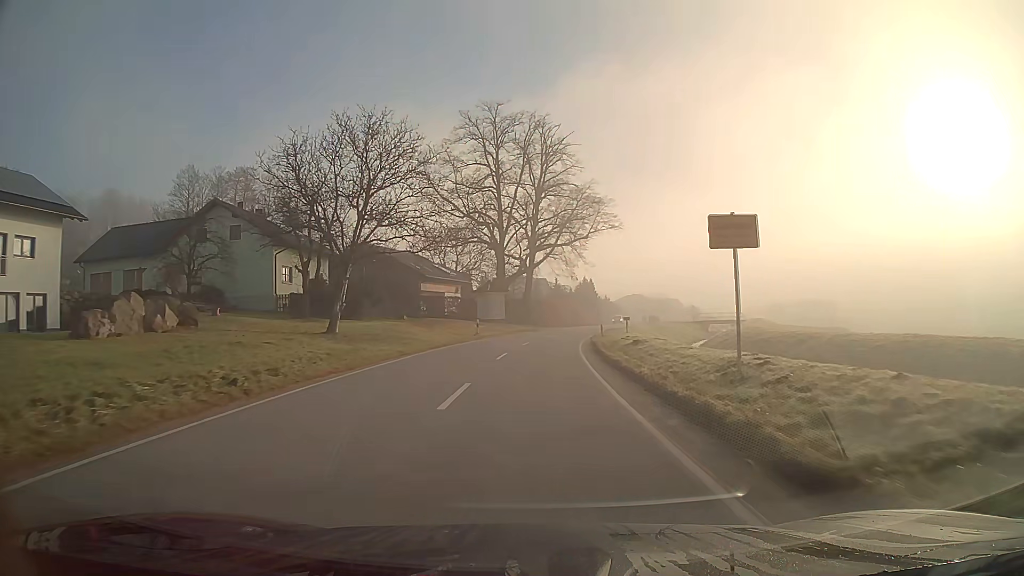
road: secondary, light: Day
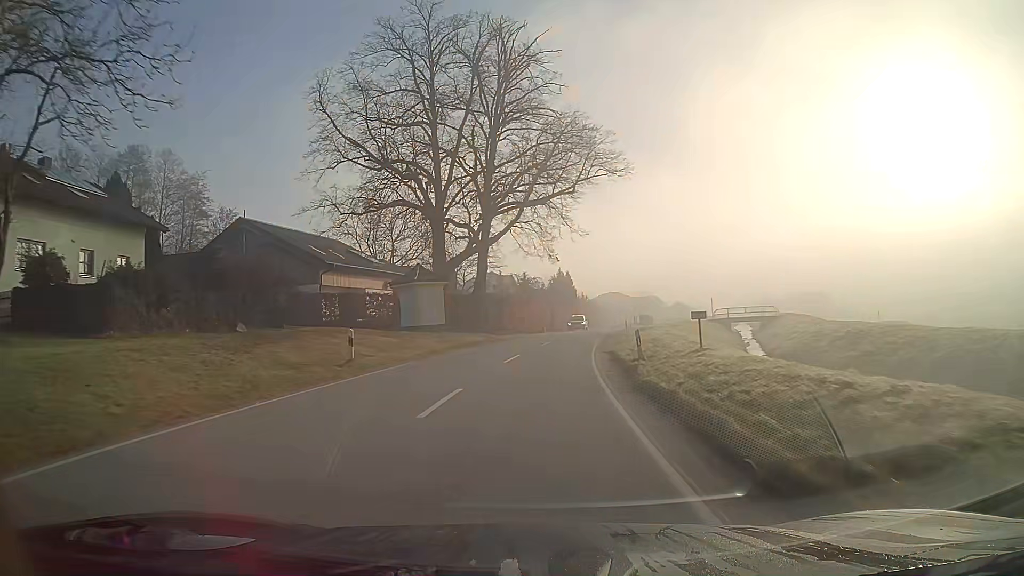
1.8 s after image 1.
(+0.5, +24.3) m; +3°
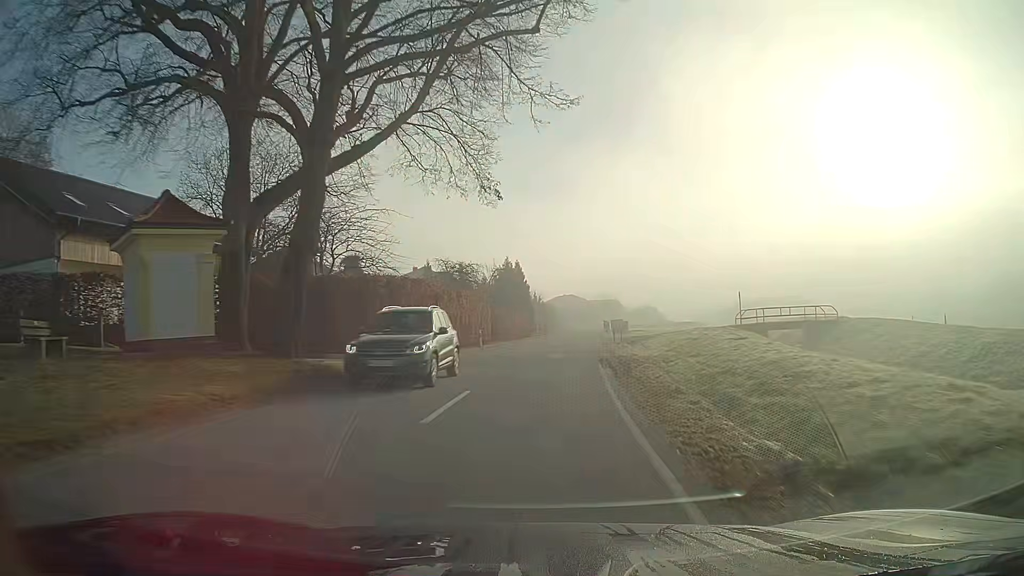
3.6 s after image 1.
(+0.9, +24.7) m; +4°
